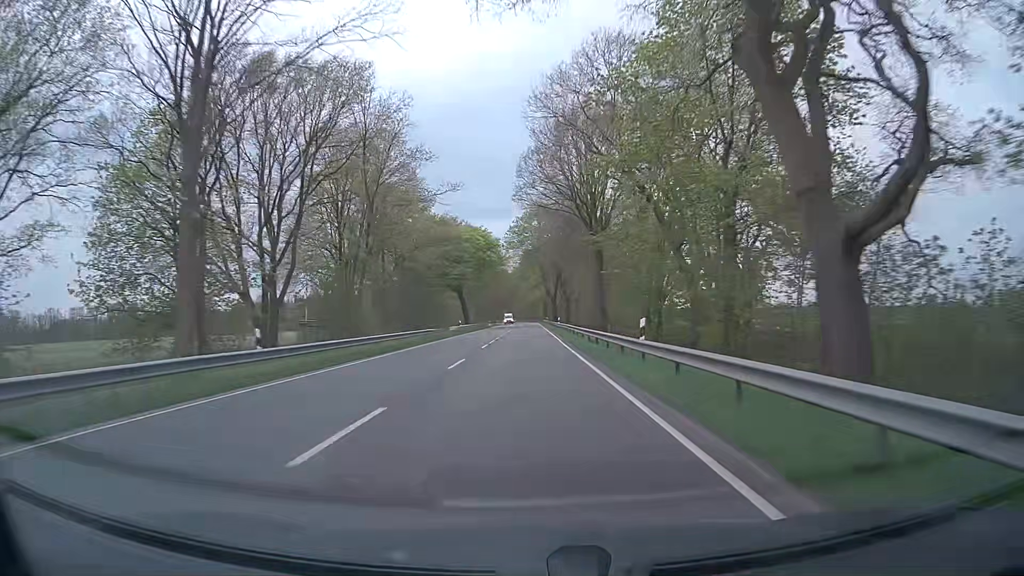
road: primary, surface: asphalt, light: Day
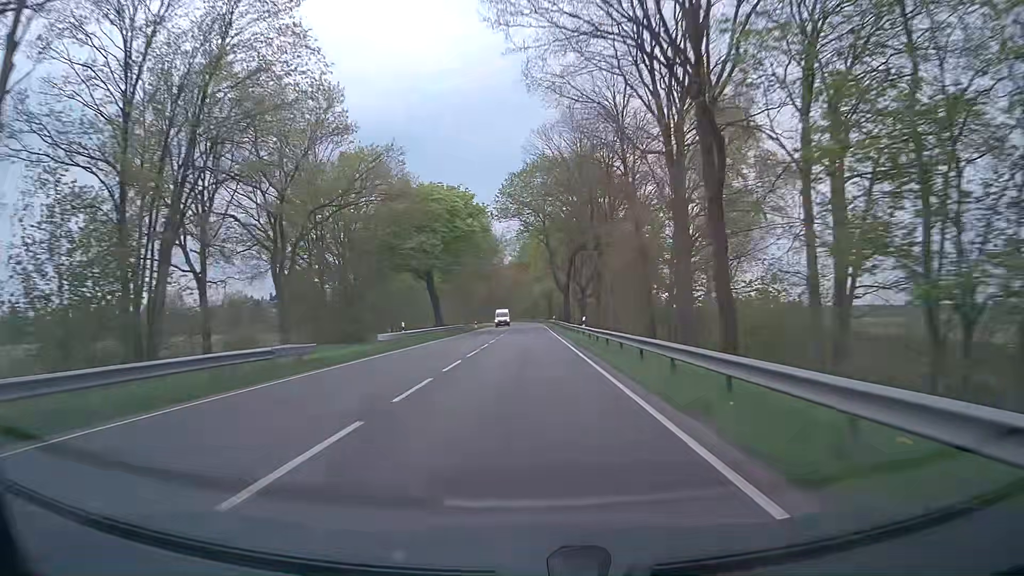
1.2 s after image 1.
(0.0, +31.6) m; 0°
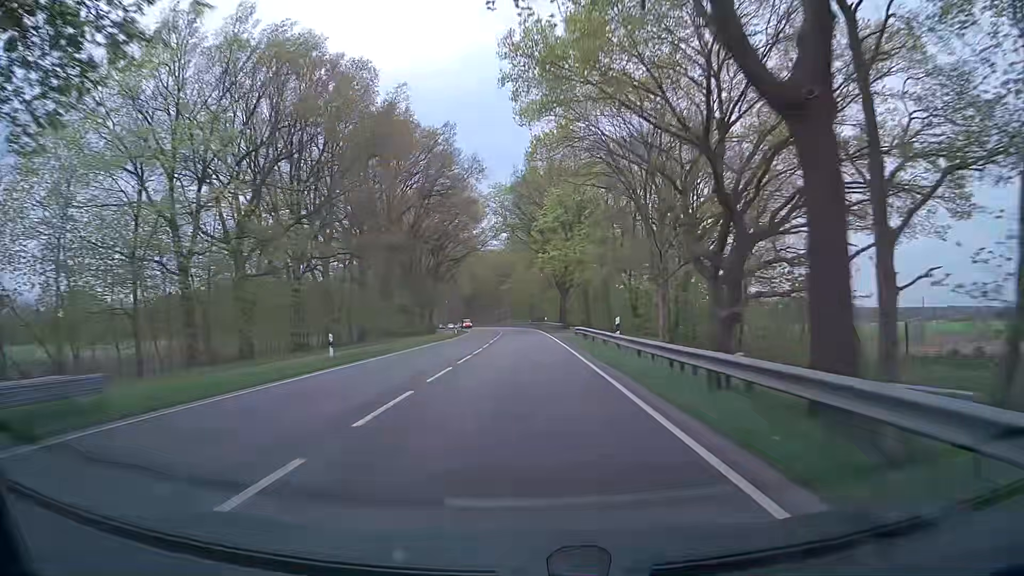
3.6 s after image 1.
(+0.5, +63.2) m; 0°
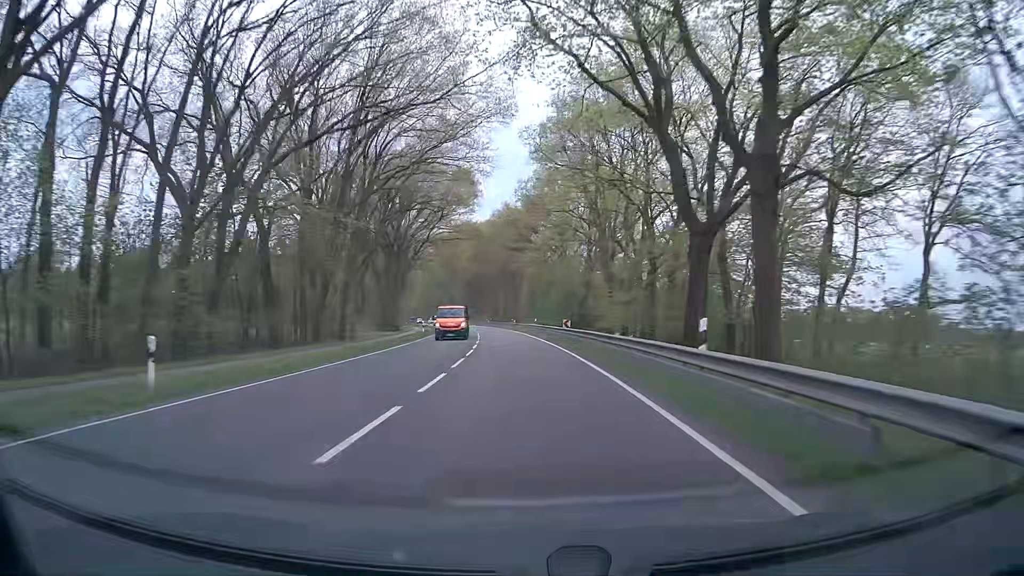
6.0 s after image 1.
(-0.9, +63.2) m; -2°
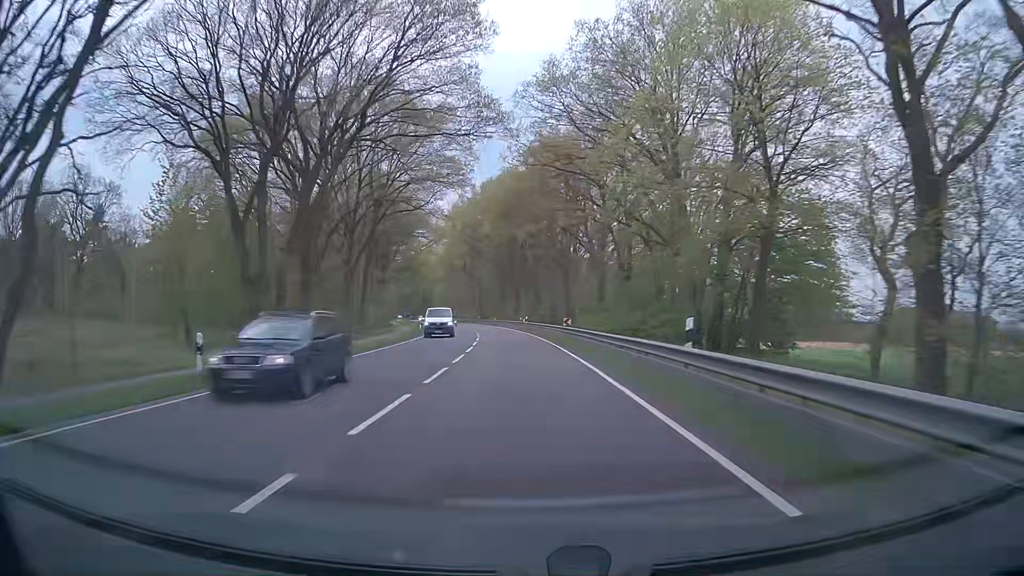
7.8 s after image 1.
(-1.5, +47.4) m; -4°
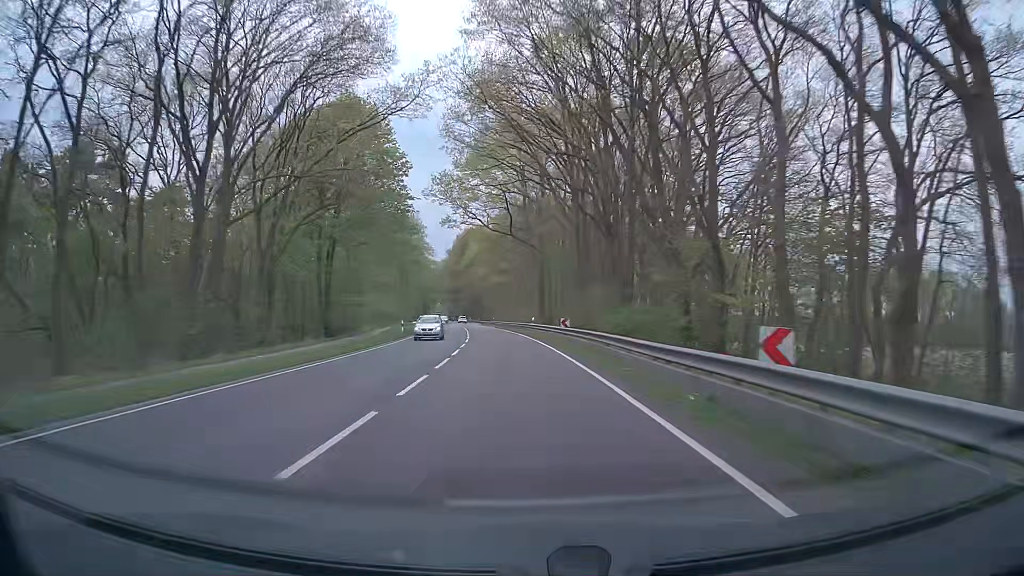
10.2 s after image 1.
(-3.6, +63.2) m; -6°
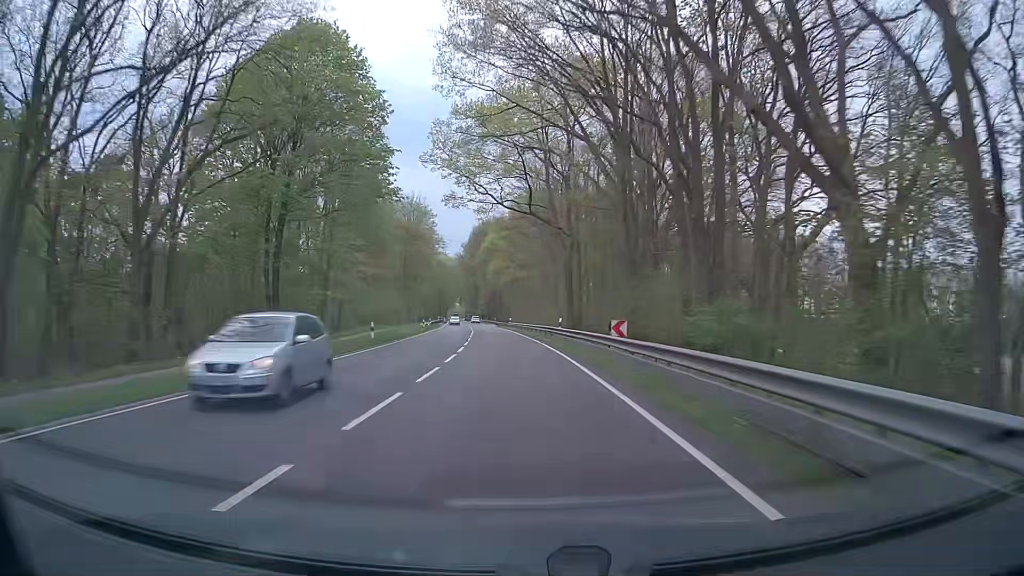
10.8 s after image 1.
(-0.3, +15.8) m; -2°
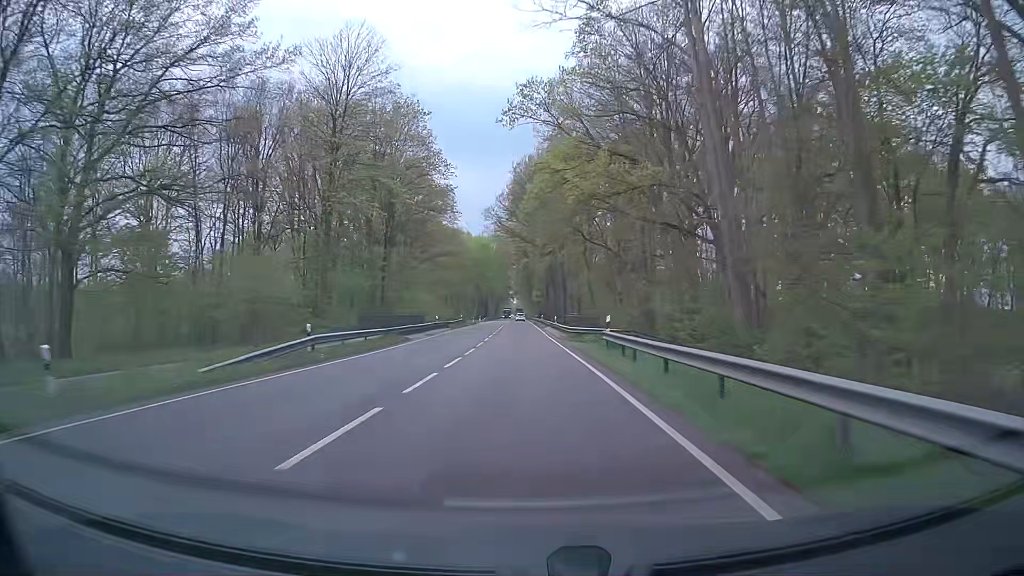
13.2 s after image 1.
(-3.3, +63.4) m; -5°
(0, +10) (0, +20) (0, +30) (-1, +40) (-1, +50) (-1, +60) (-1, +70) (-1, +80) (-2, +90) (-2, +100) m
